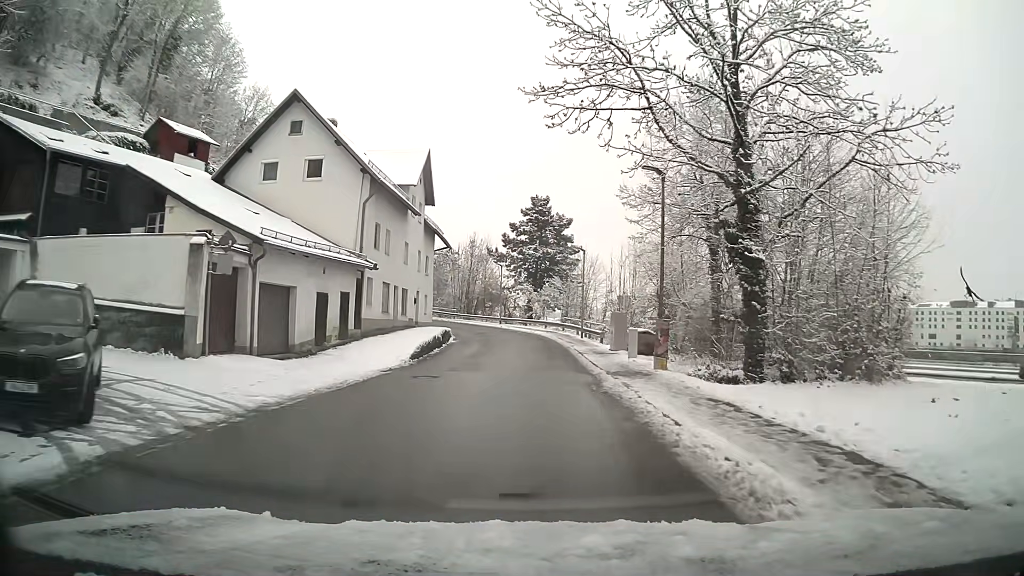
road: residential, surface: asphalt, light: Day
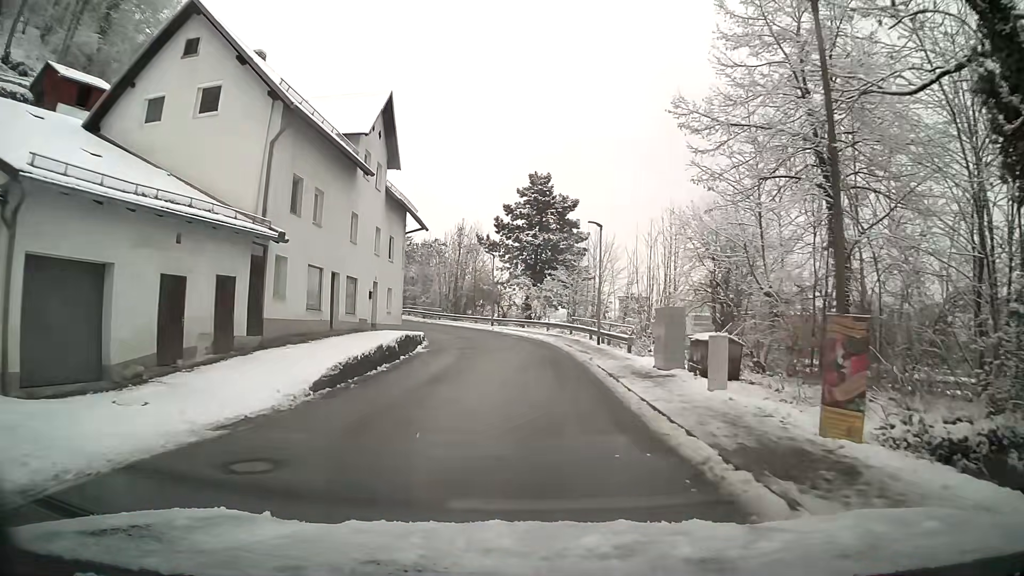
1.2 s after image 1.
(0.0, +10.5) m; 0°
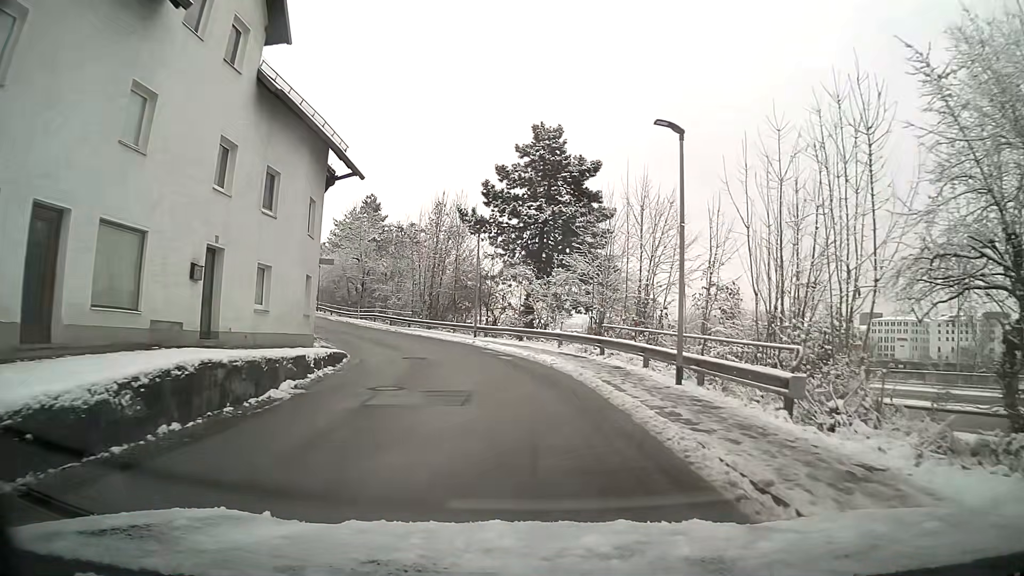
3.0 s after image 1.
(0.0, +15.5) m; -1°
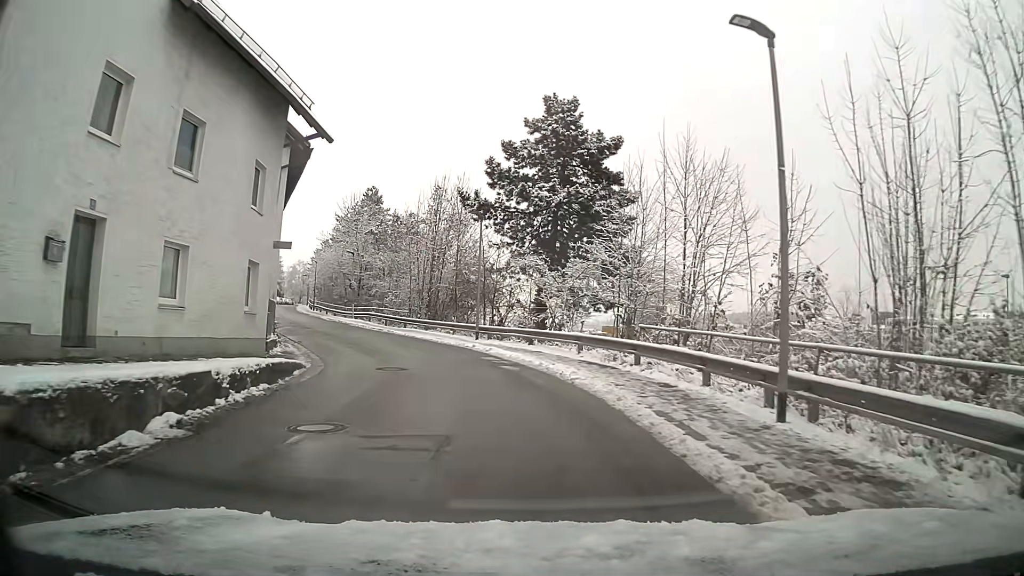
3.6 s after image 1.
(0.0, +5.0) m; -1°
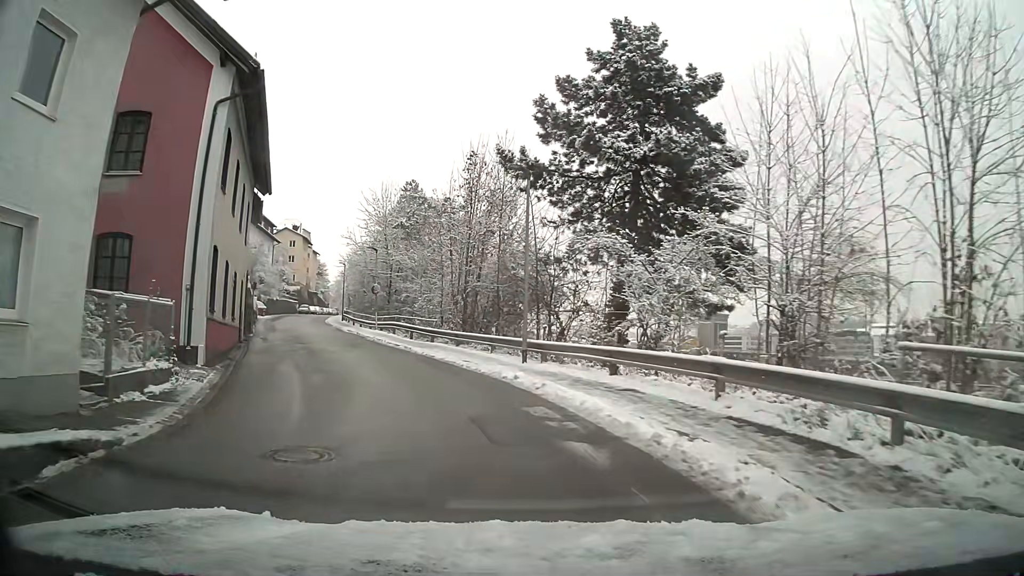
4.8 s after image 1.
(-0.5, +9.8) m; -7°
(-1, +10) (-4, +20) (-7, +29) (-10, +38) (-14, +48) (-17, +57) (-19, +67) (-21, +77) (-23, +87) (-25, +96) m
